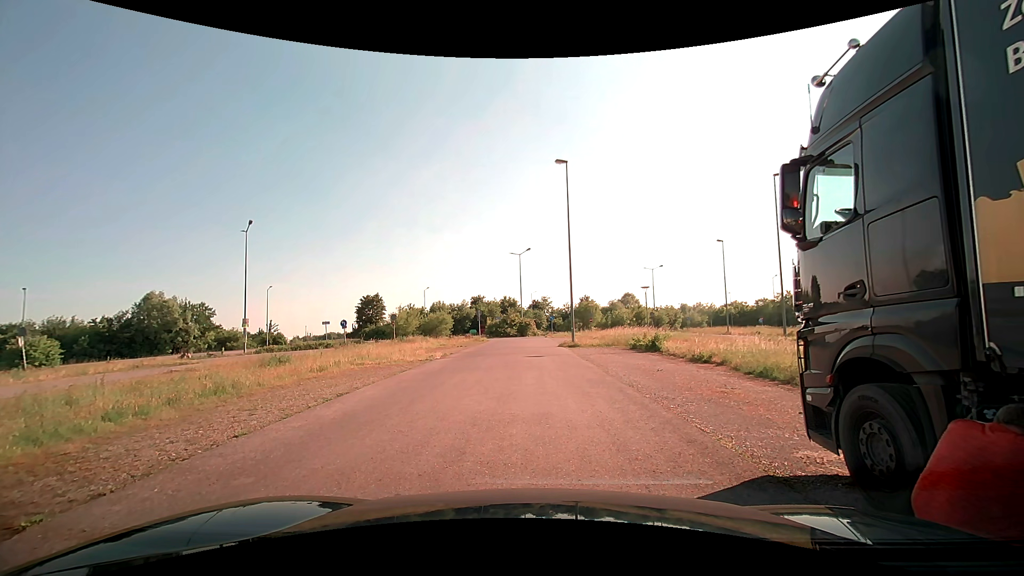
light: Day
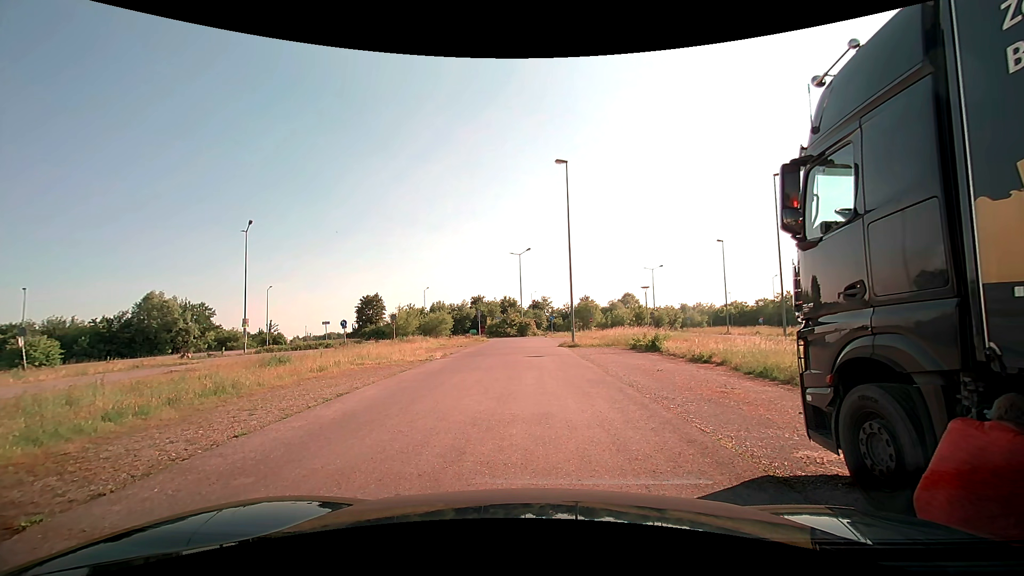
(0.0, 0.0) m; 0°
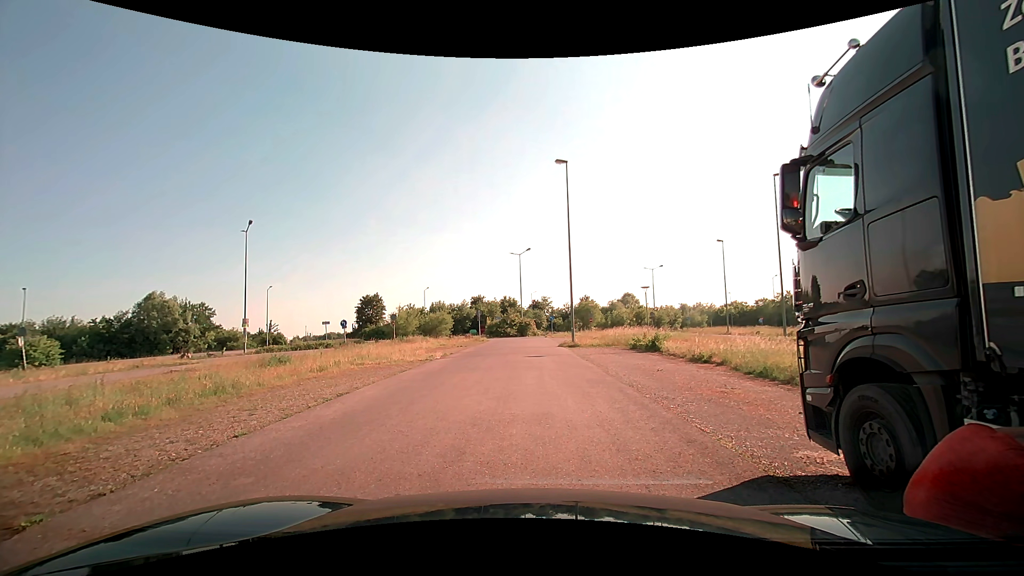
(0.0, 0.0) m; 0°
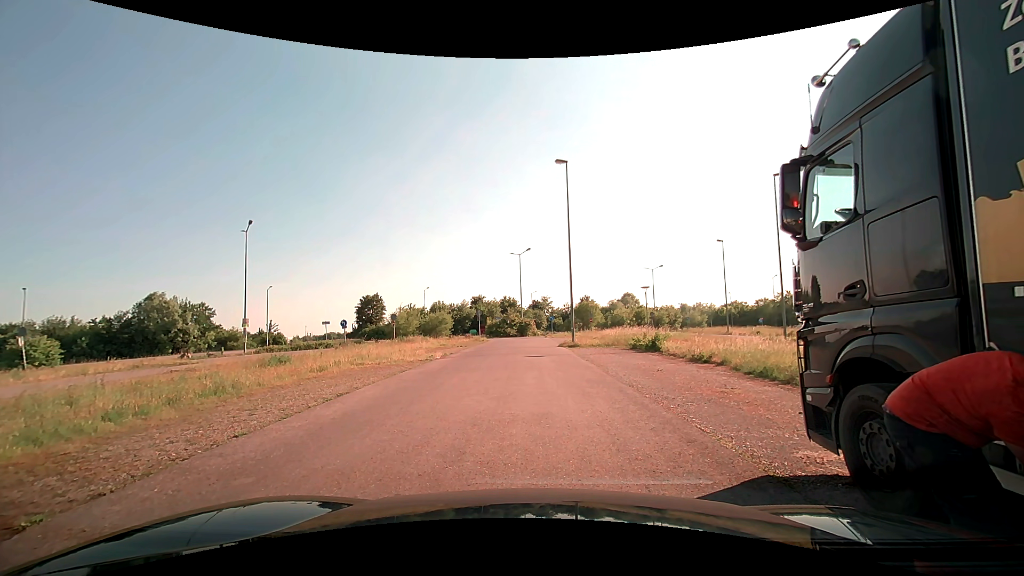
(0.0, 0.0) m; 0°
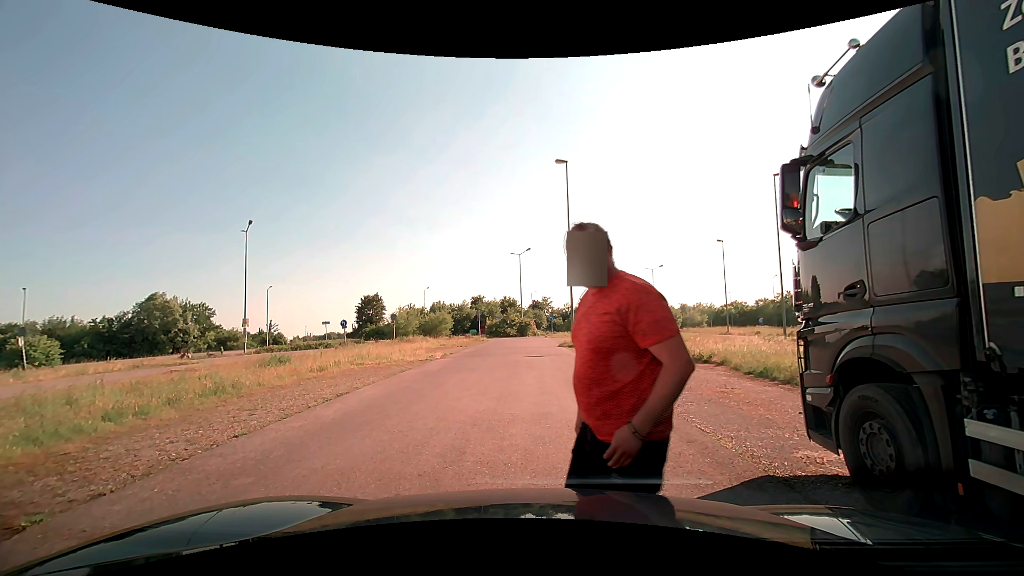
(0.0, 0.0) m; 0°
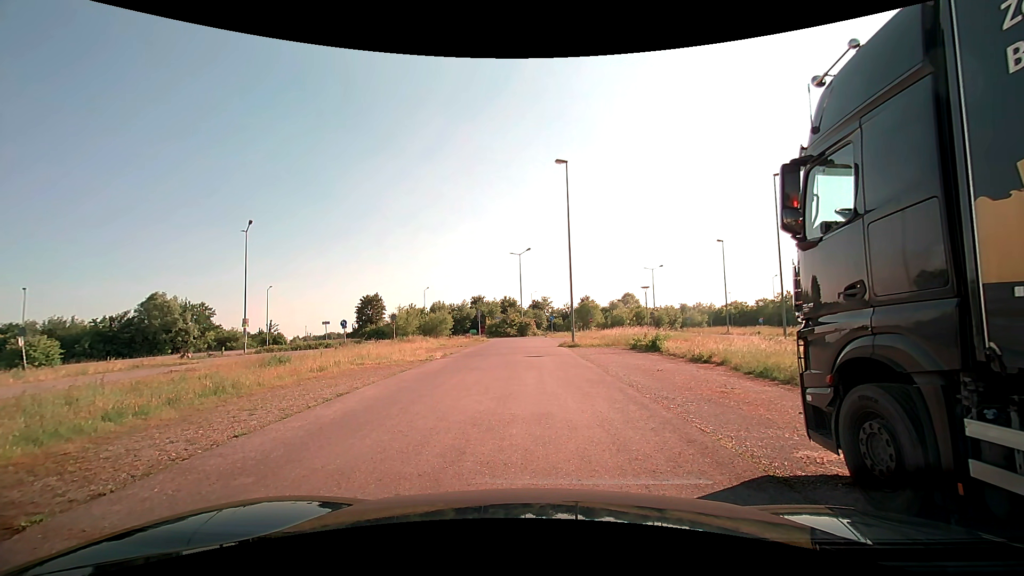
(0.0, 0.0) m; 0°
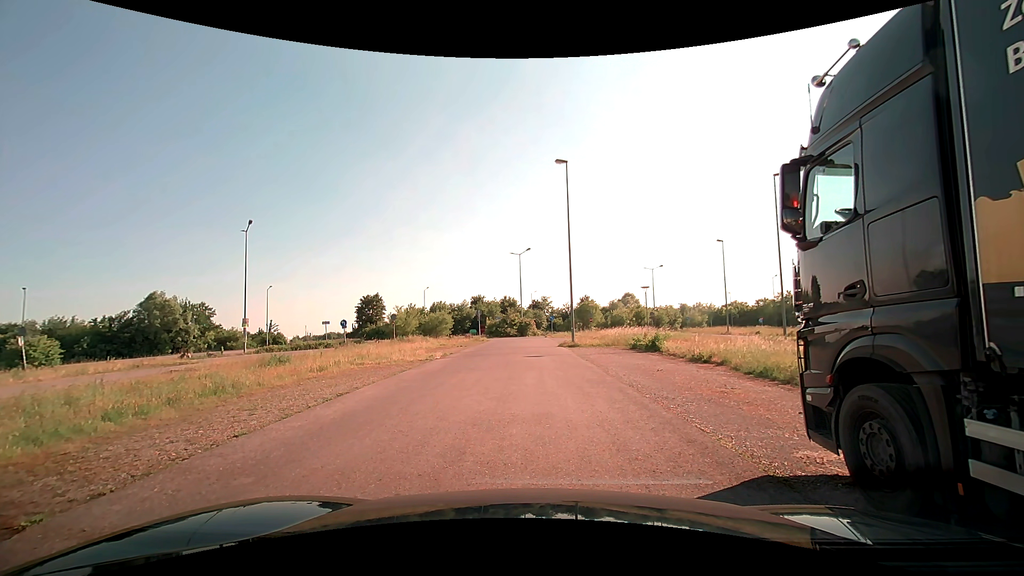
(0.0, 0.0) m; 0°
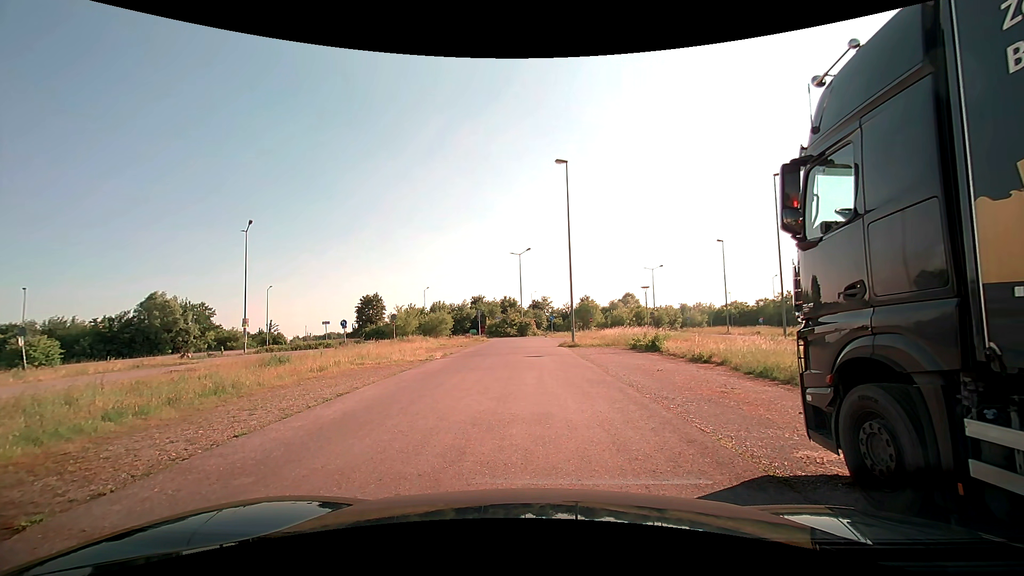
(0.0, 0.0) m; 0°
